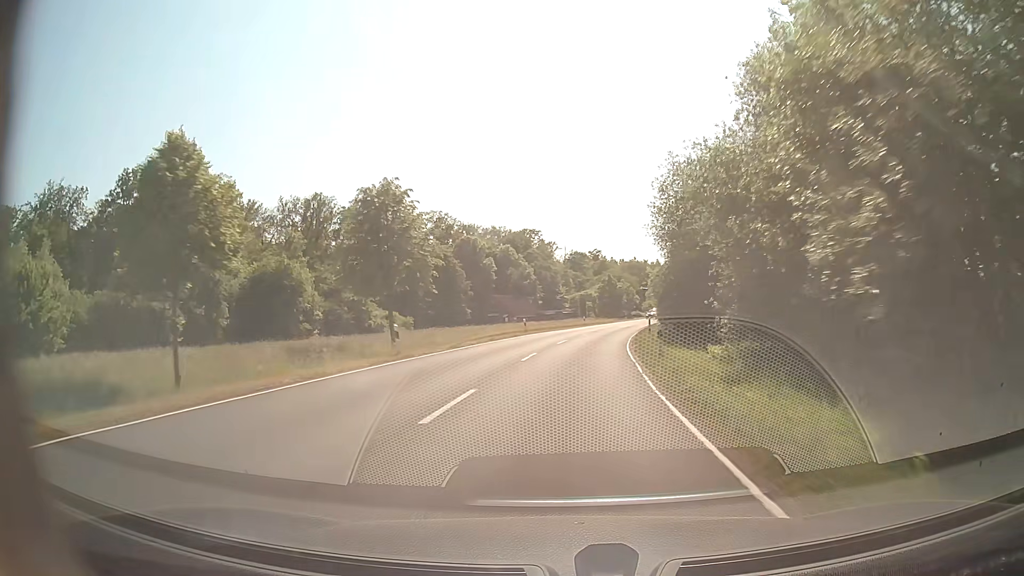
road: secondary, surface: asphalt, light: Day
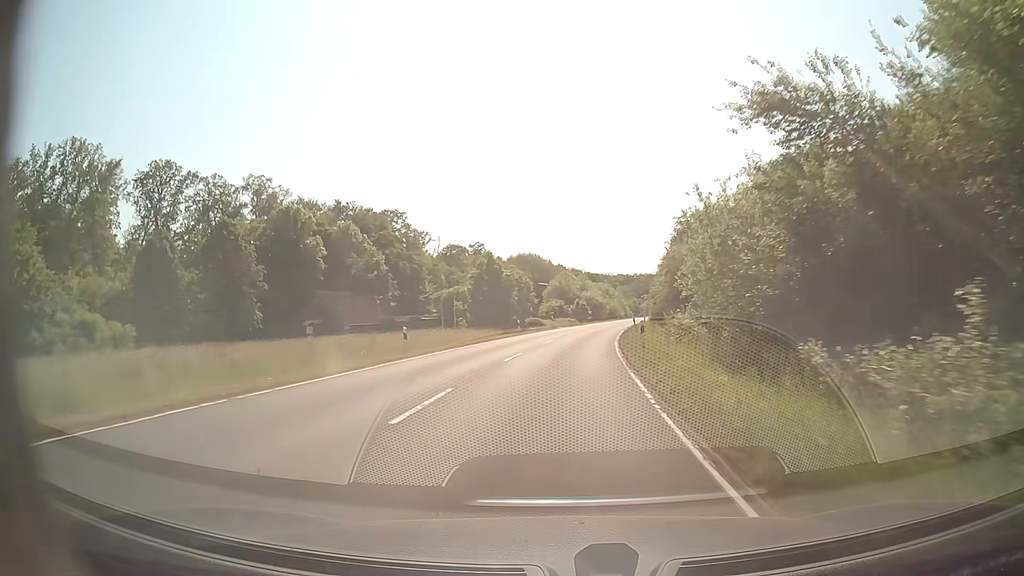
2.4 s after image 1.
(+4.1, +47.9) m; +10°
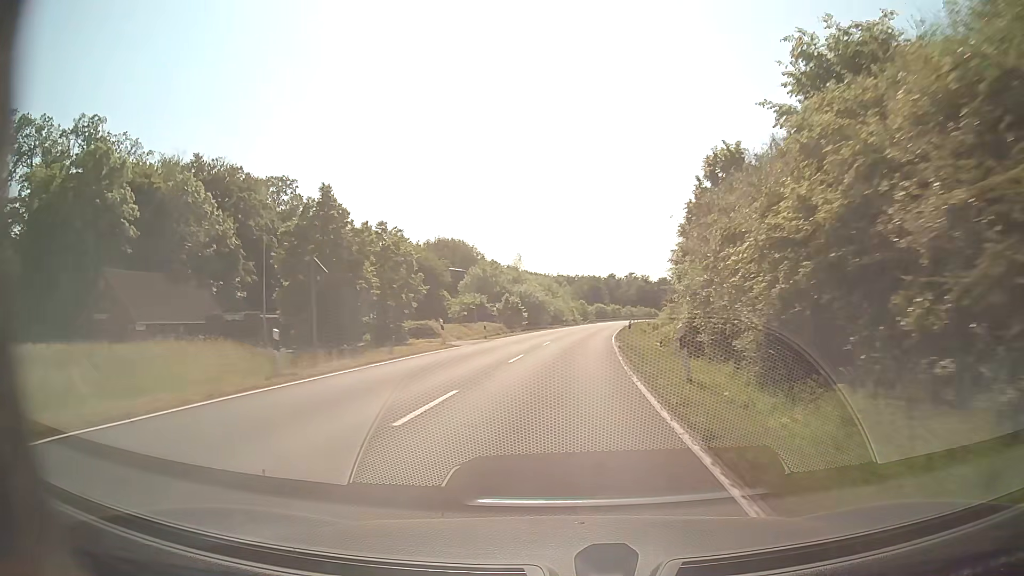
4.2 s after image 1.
(+1.8, +36.1) m; +5°
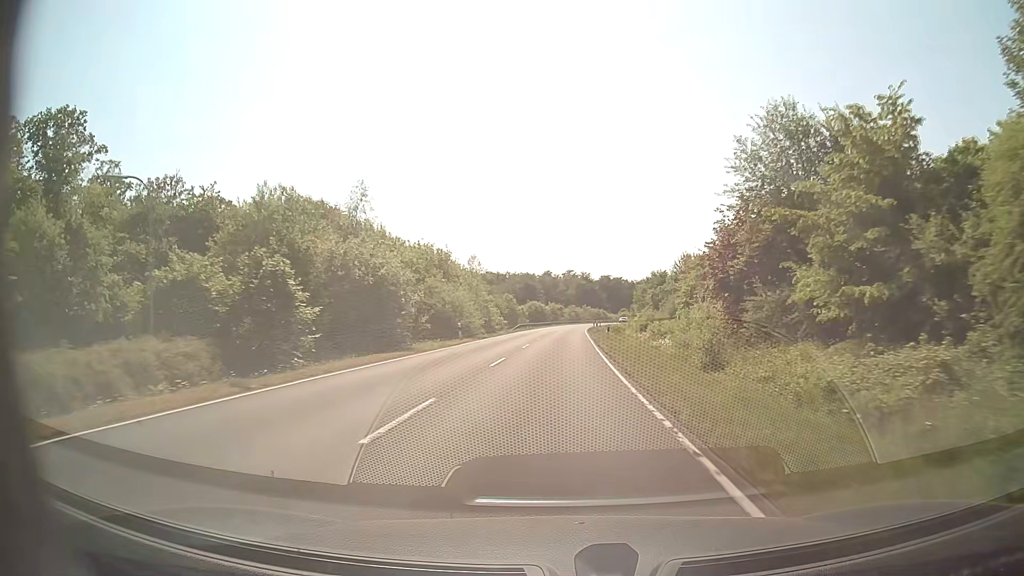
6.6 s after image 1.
(+2.7, +49.1) m; +6°
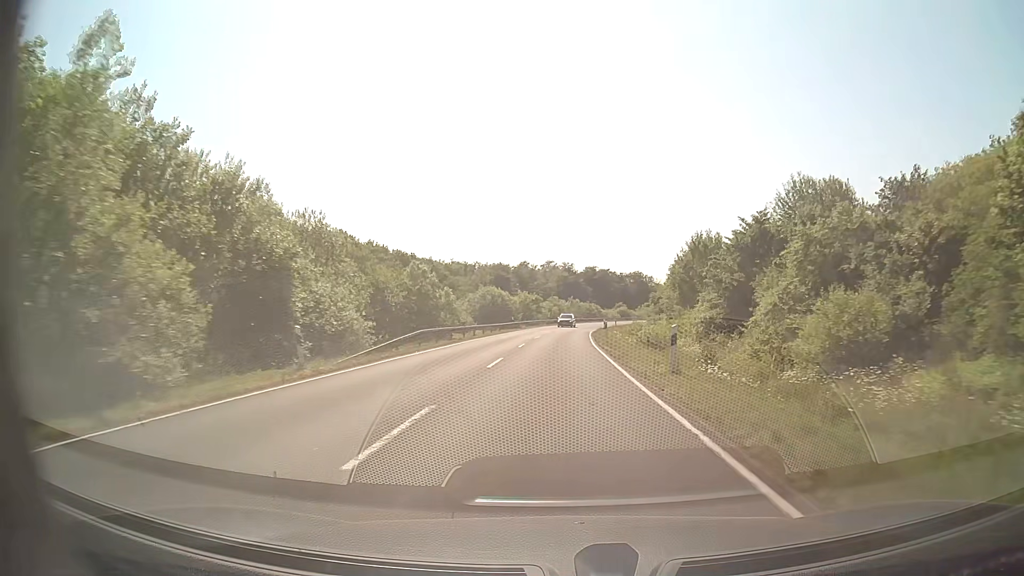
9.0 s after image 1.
(+0.7, +49.4) m; +2°
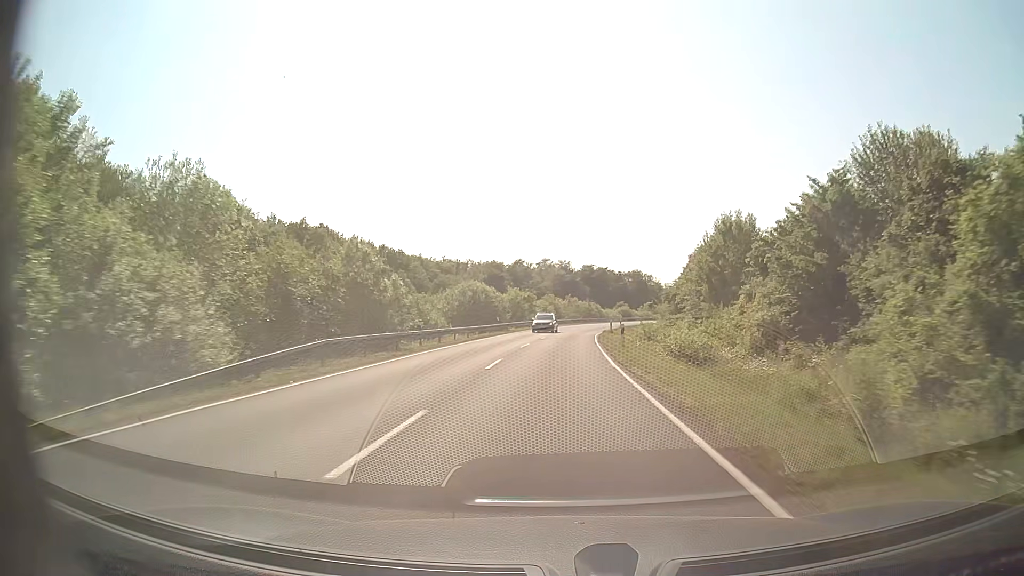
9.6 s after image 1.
(0.0, +12.3) m; 0°
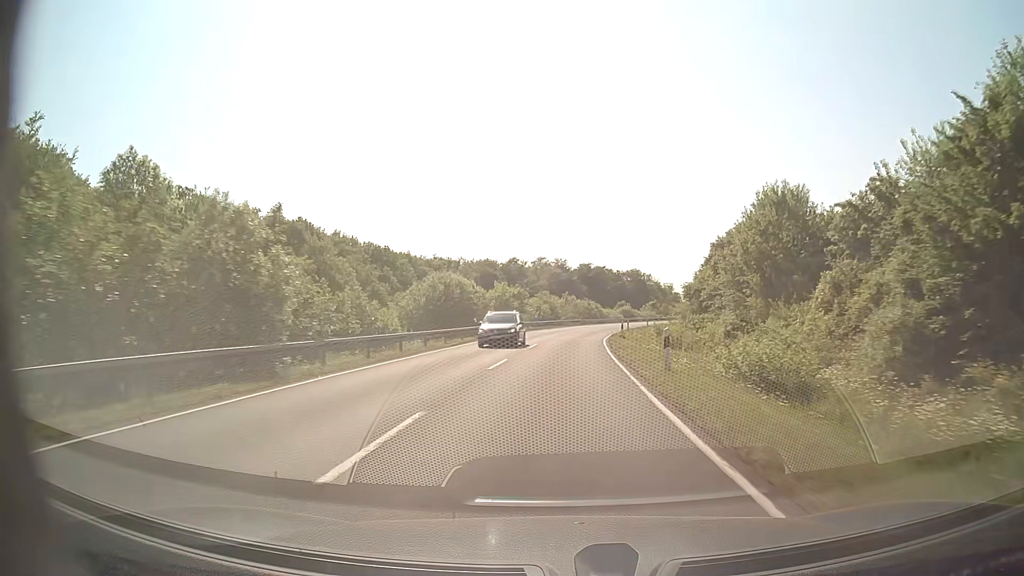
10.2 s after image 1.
(0.0, +12.2) m; 0°
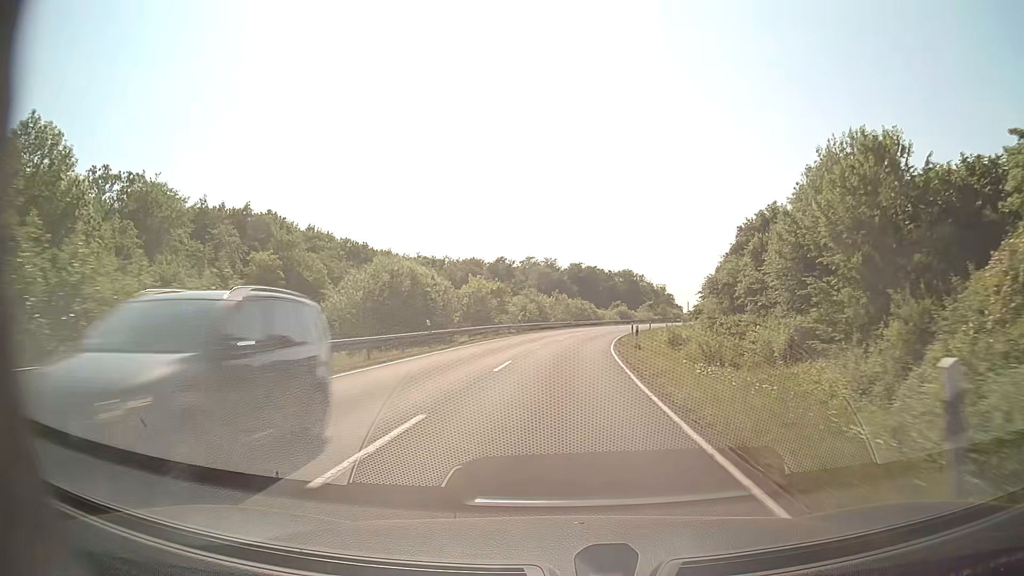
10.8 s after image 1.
(+0.1, +12.2) m; +1°
(0, +10) (0, +20) (+1, +30) (+2, +40) (+3, +50) (+4, +60) (+6, +70) (+8, +79) (+10, +89) (+13, +99) m
